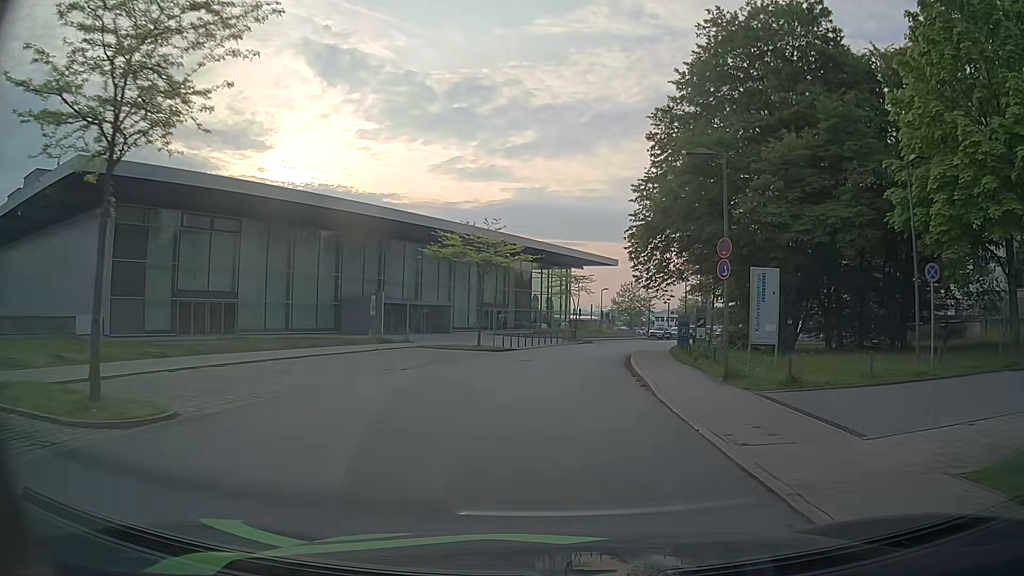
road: residential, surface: asphalt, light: Day
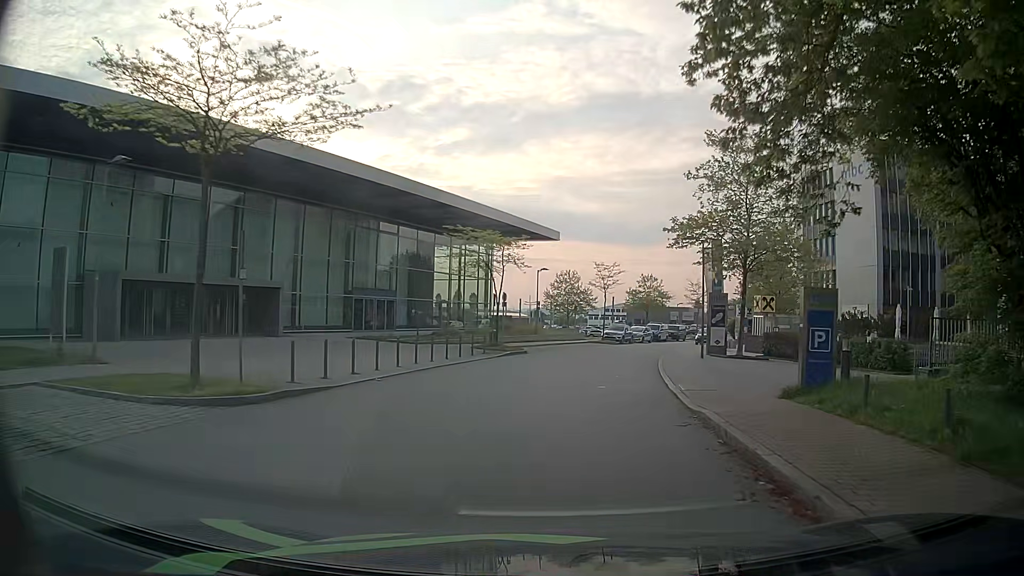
(+0.7, +25.0) m; +5°
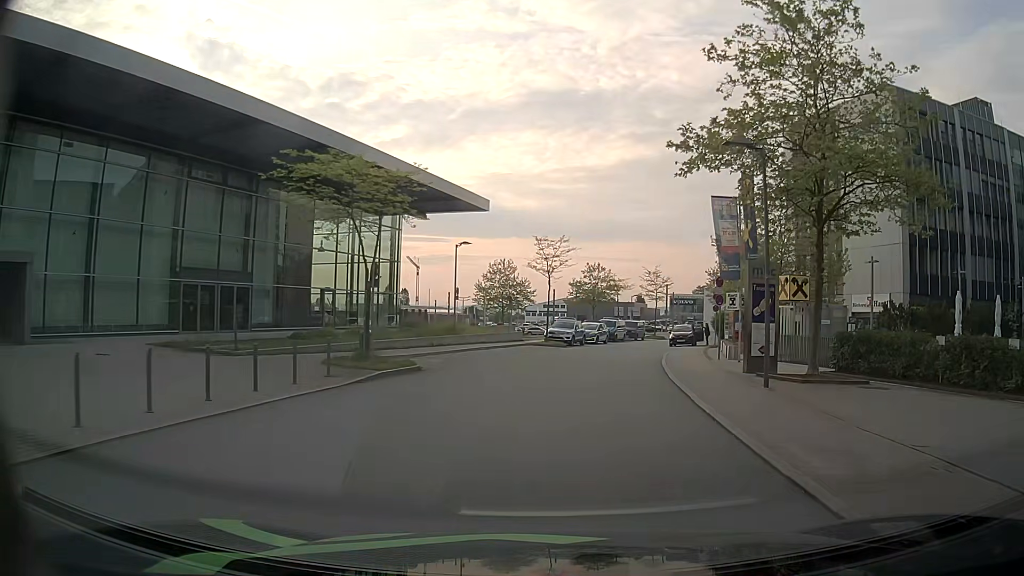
(+0.6, +15.0) m; +5°
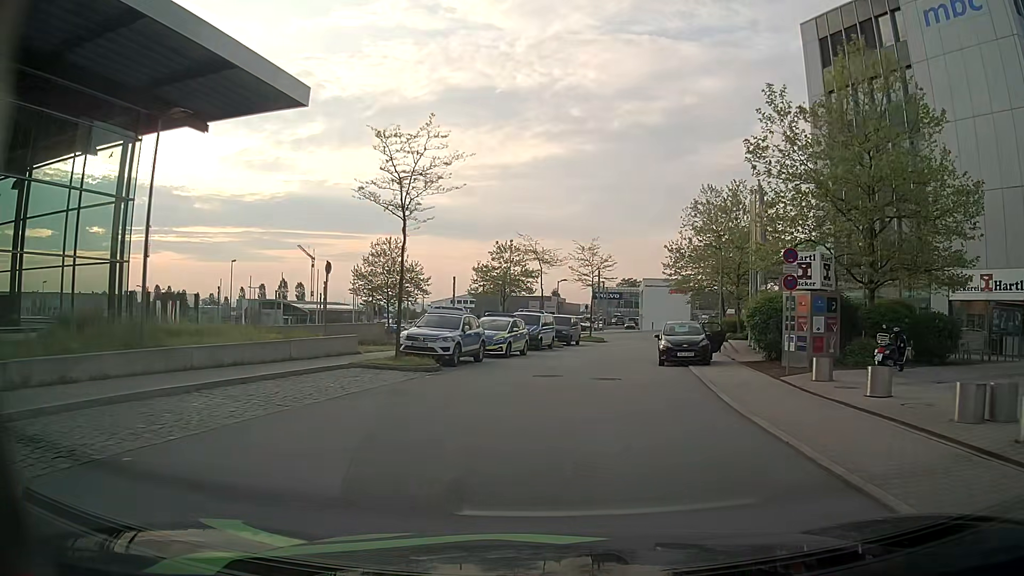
(+1.9, +23.5) m; +9°
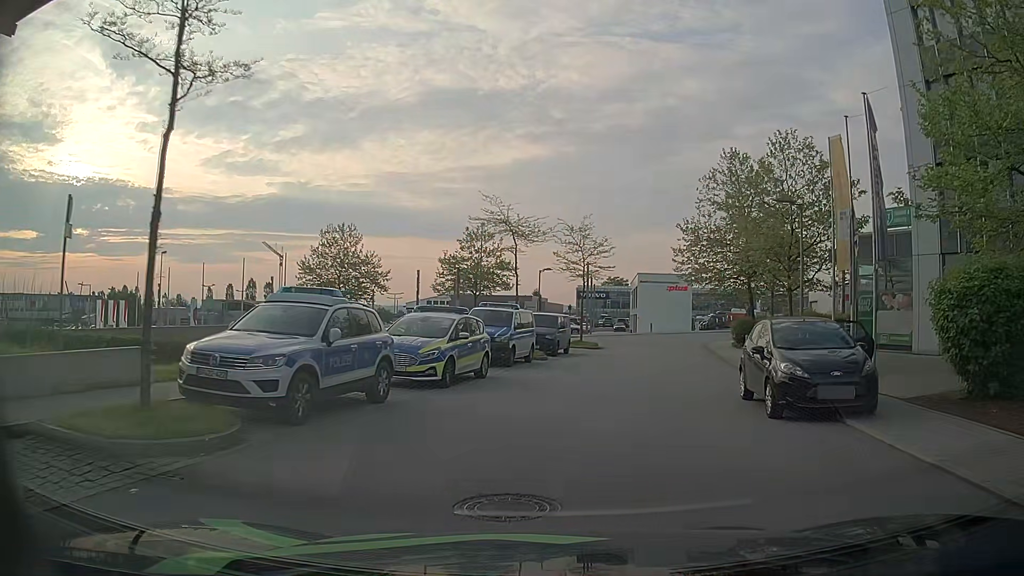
(-0.2, +12.5) m; +1°
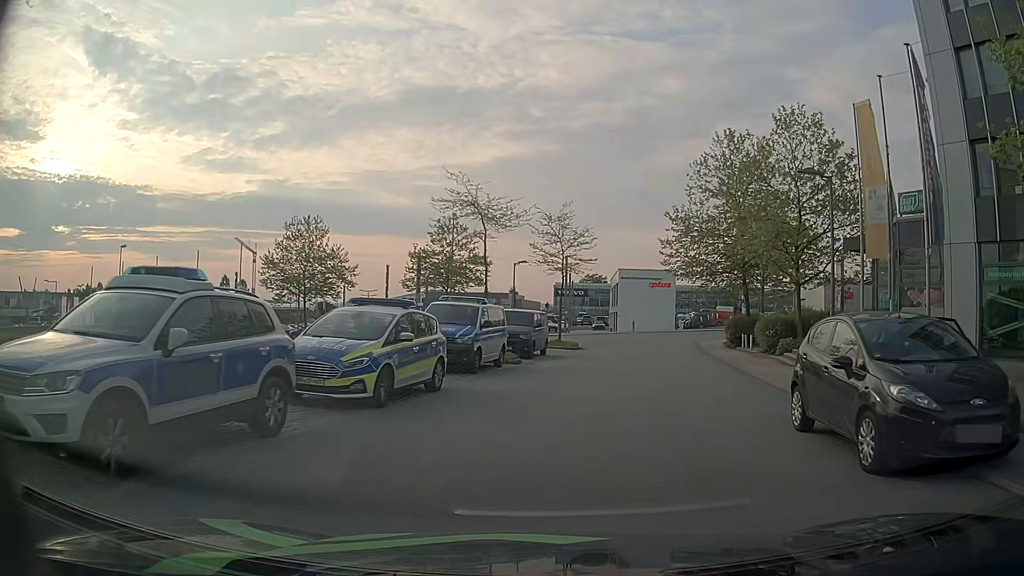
(0.0, +3.9) m; +2°
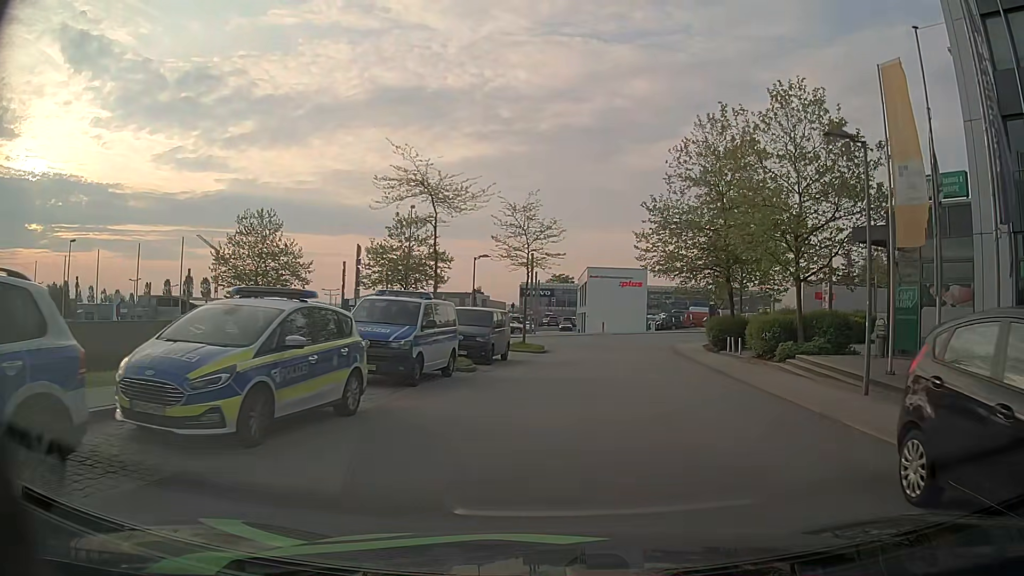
(0.0, +3.7) m; +2°
